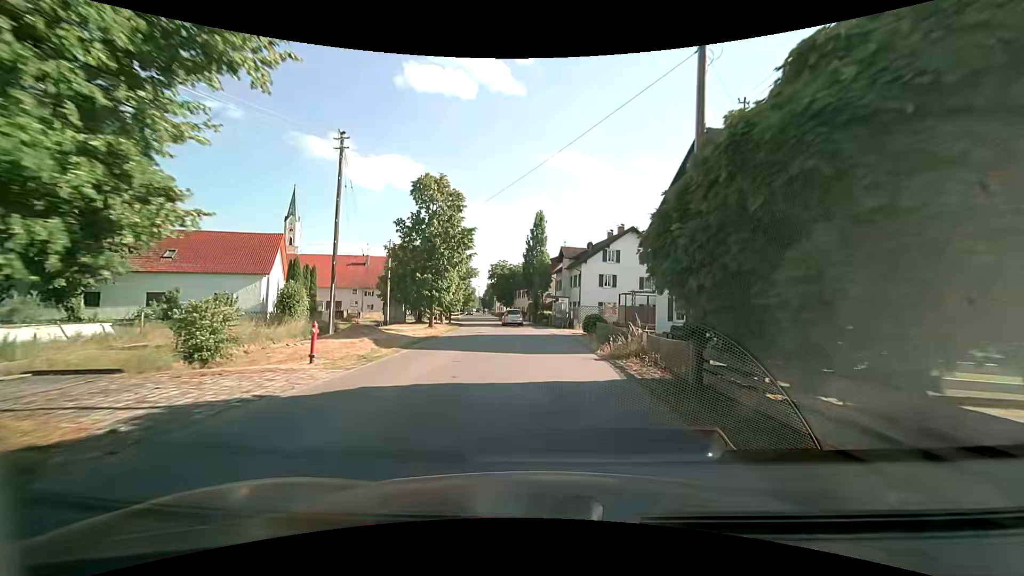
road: tertiary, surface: asphalt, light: Day
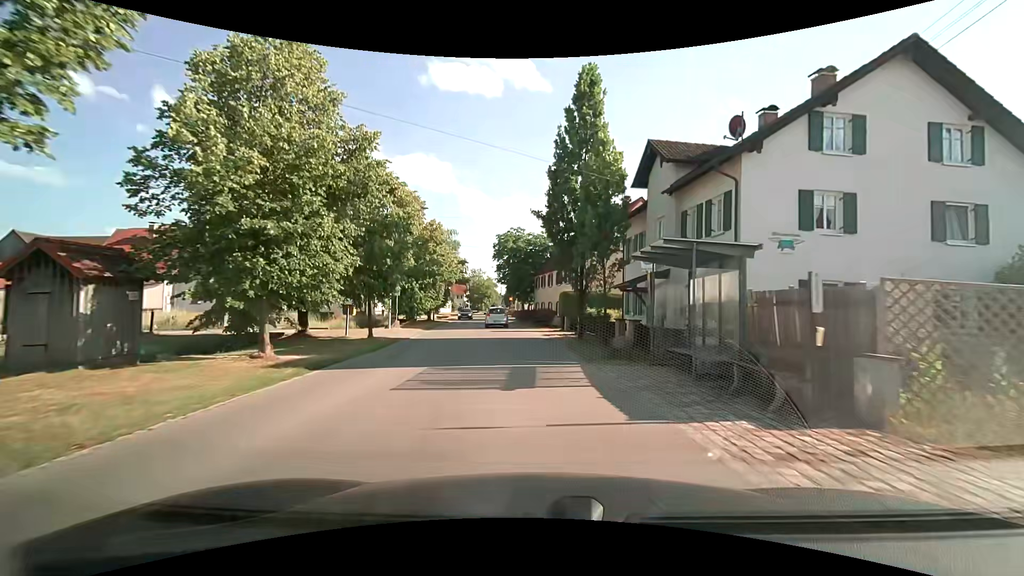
(-0.9, +32.0) m; -3°
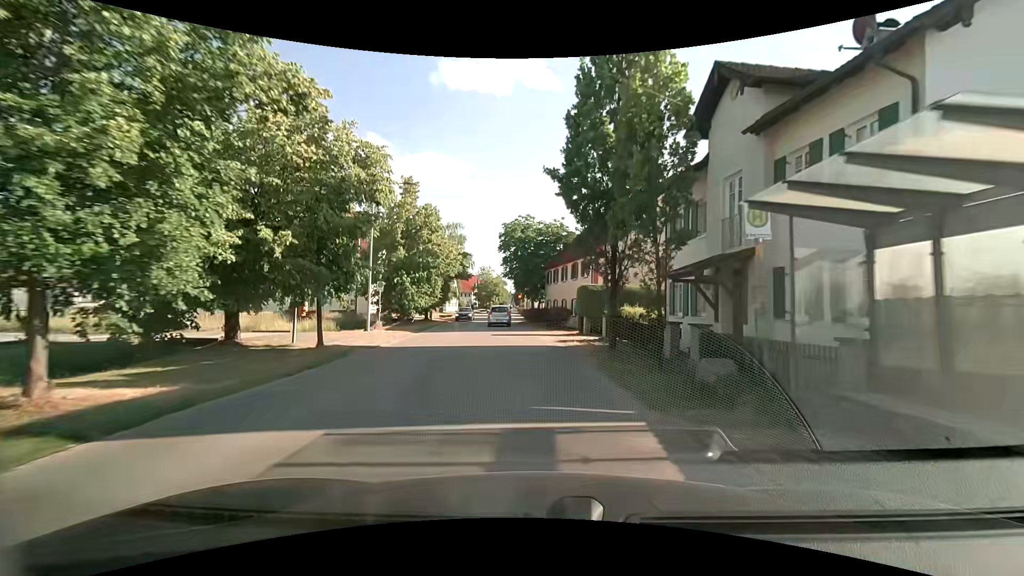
(-0.1, +6.2) m; -1°
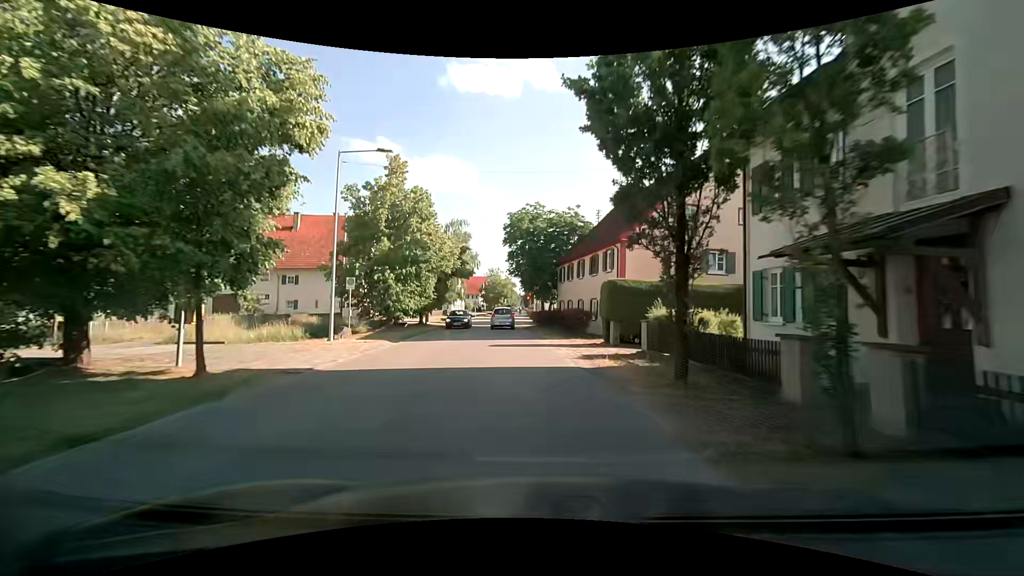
(0.0, +6.2) m; -1°
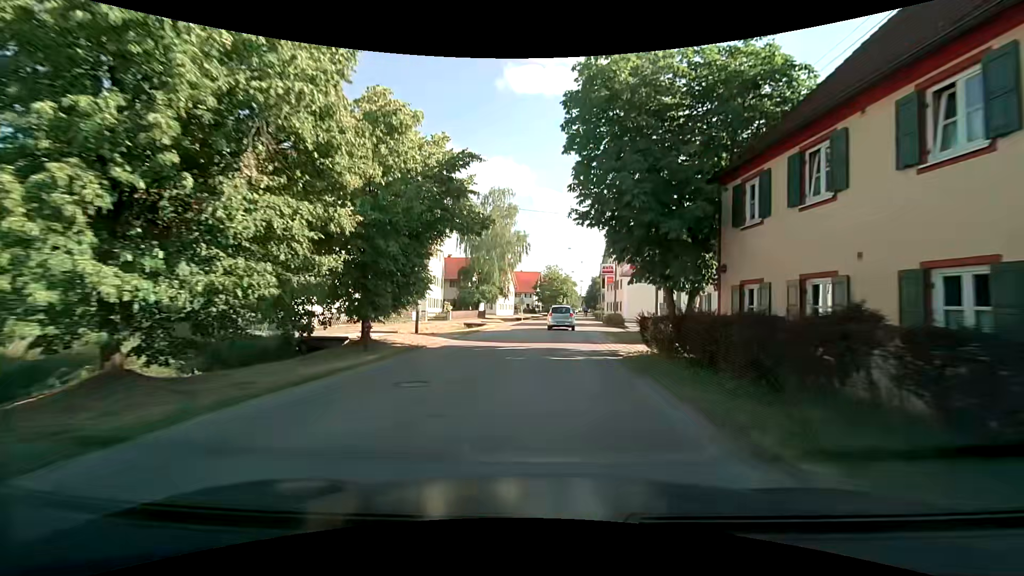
(-1.3, +24.8) m; -6°
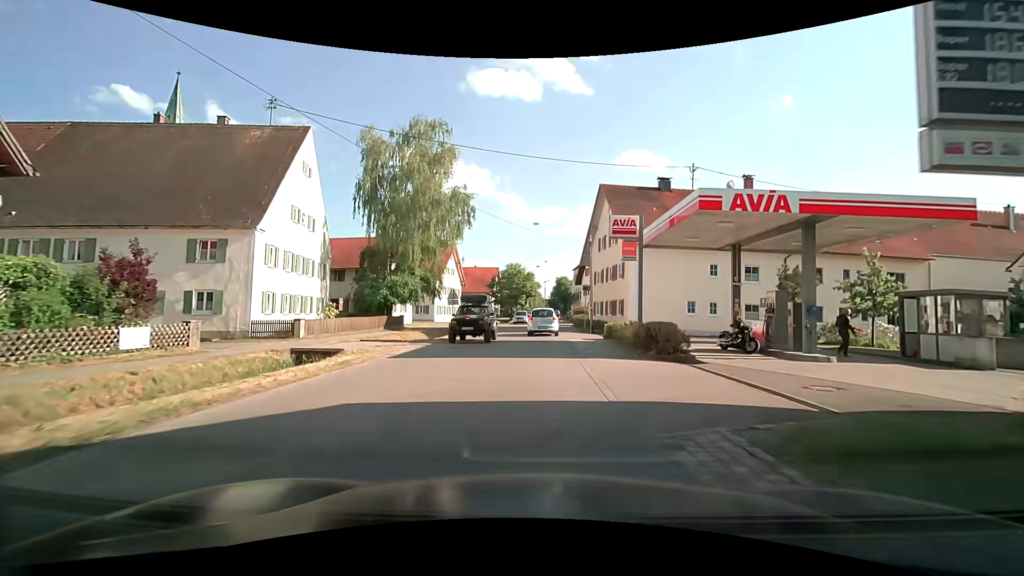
(+1.0, +24.7) m; +5°
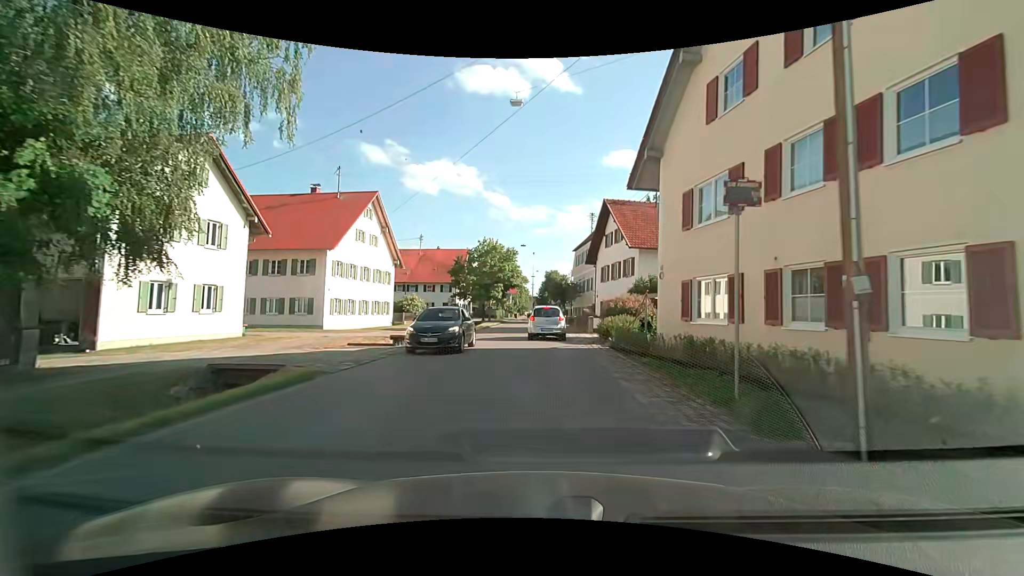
(0.0, +30.2) m; +1°
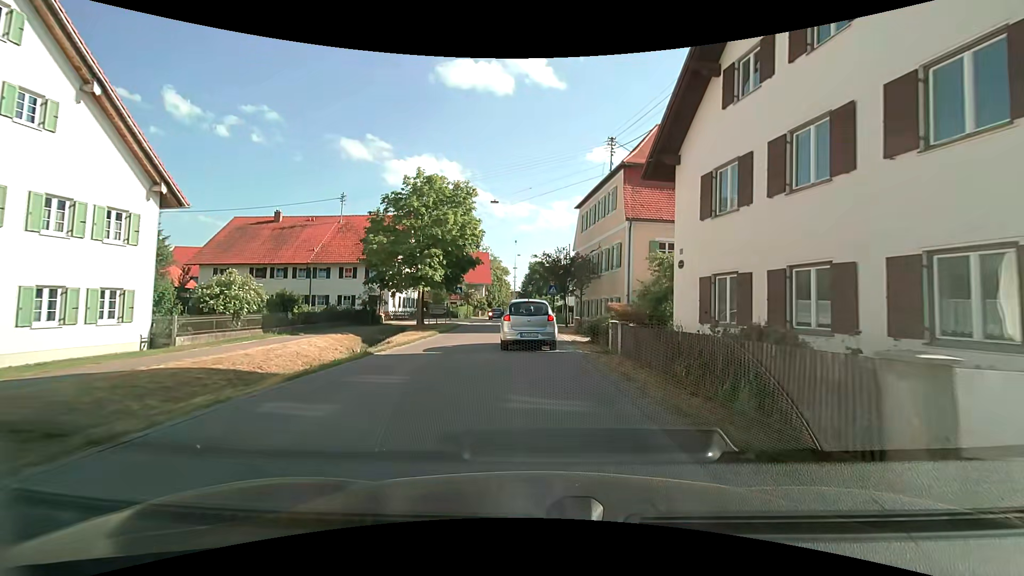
(+0.1, +26.8) m; +1°
